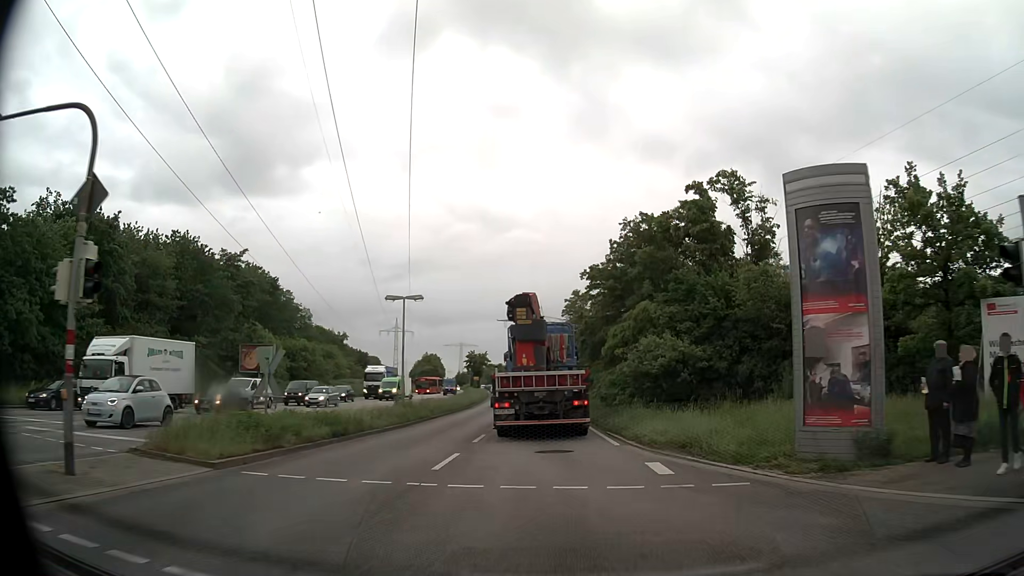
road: primary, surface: asphalt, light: Day
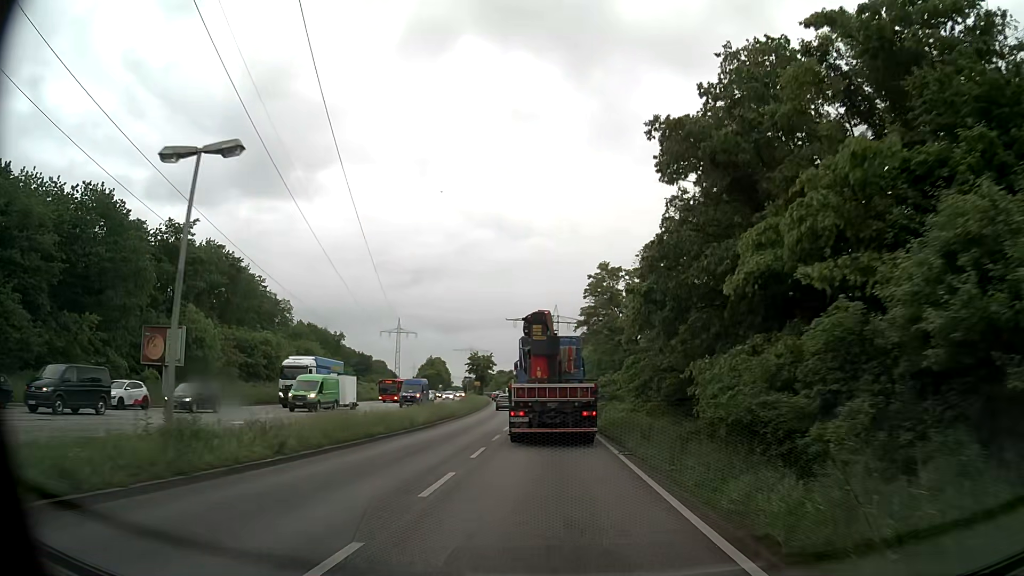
(-0.1, +20.1) m; -1°
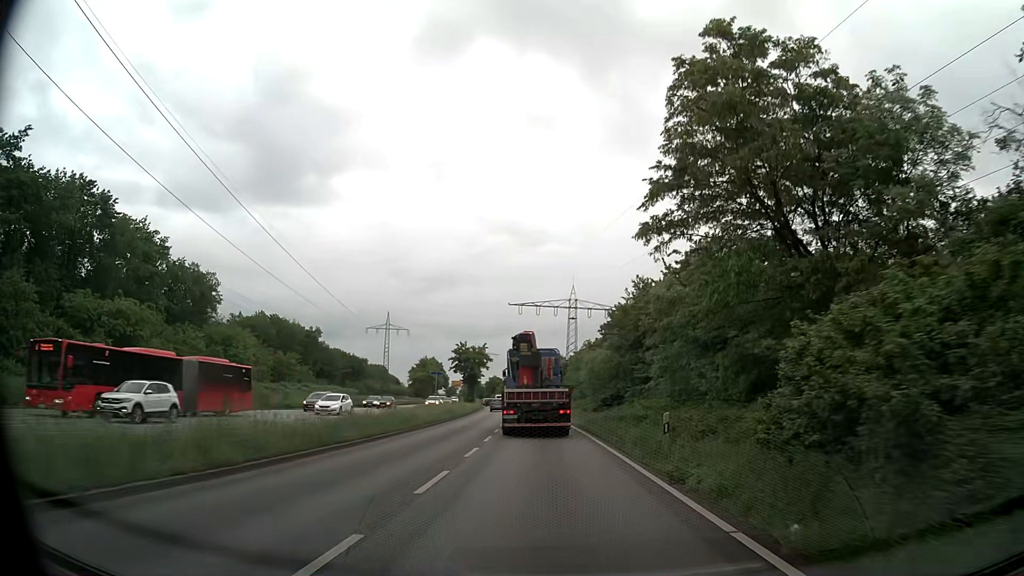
(-0.4, +36.0) m; -1°
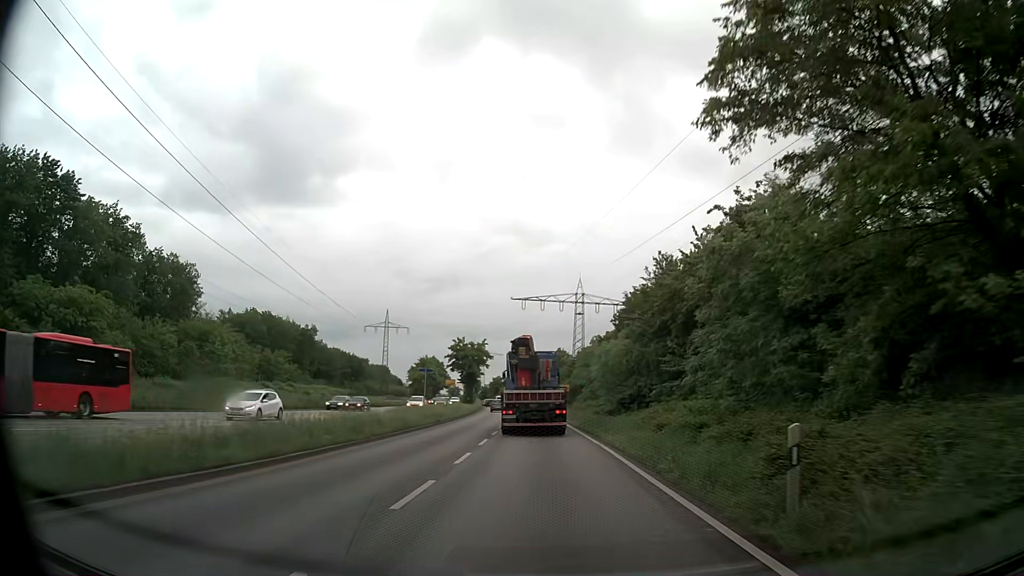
(0.0, +7.7) m; 0°
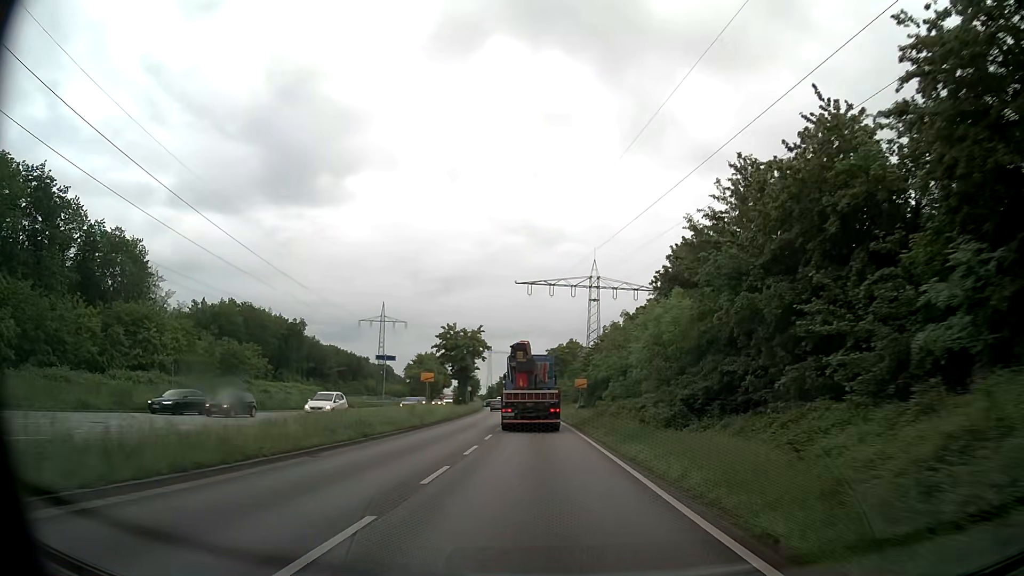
(-0.2, +15.8) m; -1°
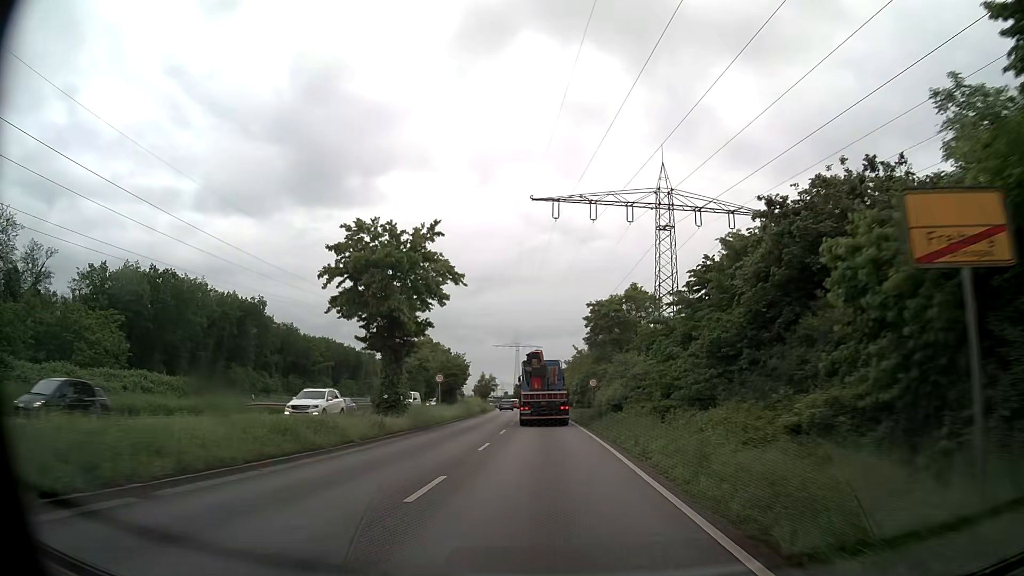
(-1.1, +41.6) m; -3°
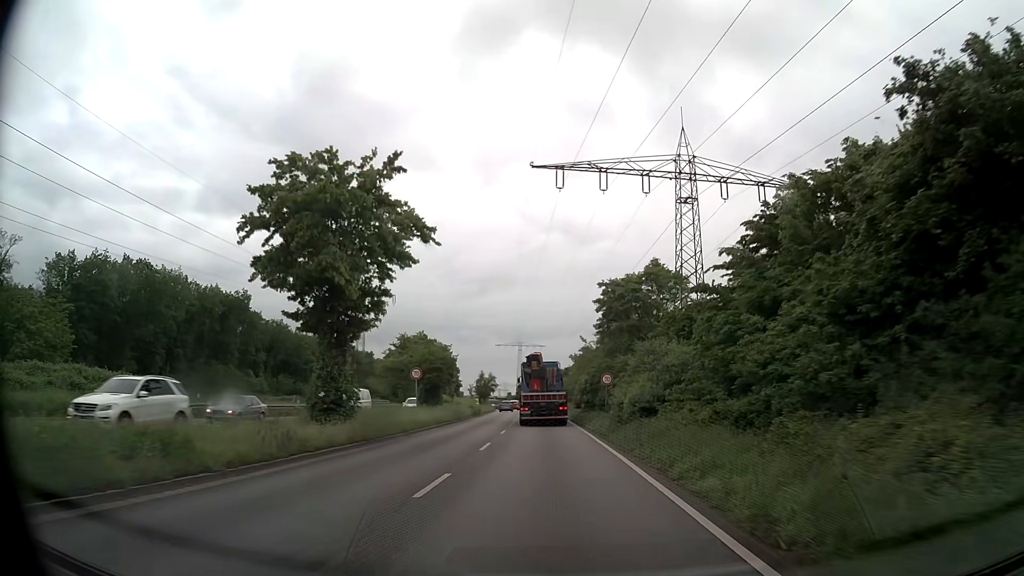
(0.0, +8.6) m; 0°
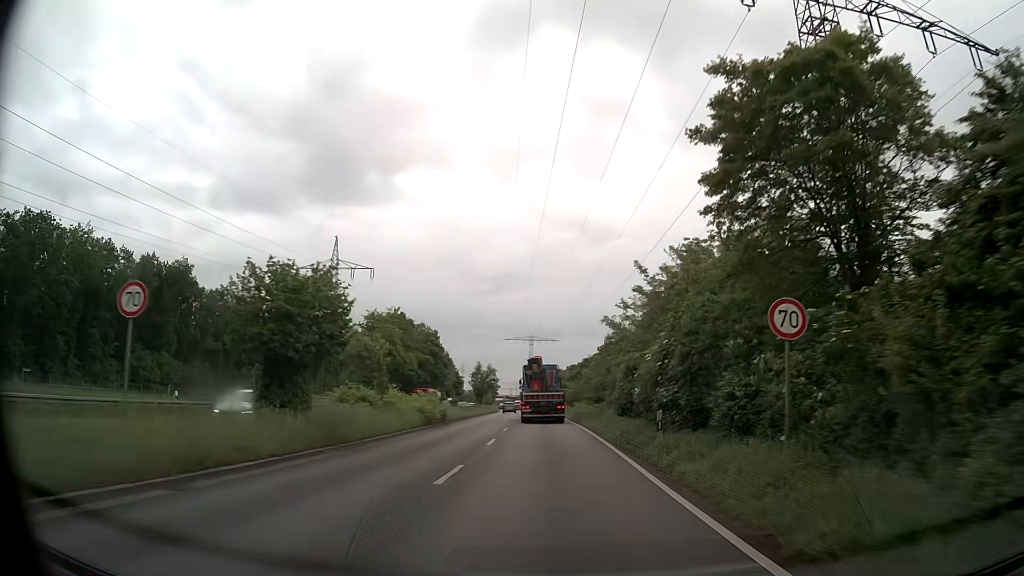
(-0.3, +26.0) m; -1°
(0, +10) (0, +20) (0, +30) (-1, +40) (-1, +50) (-2, +60) (-2, +70) (-3, +80) (-3, +90) (-4, +100) m
